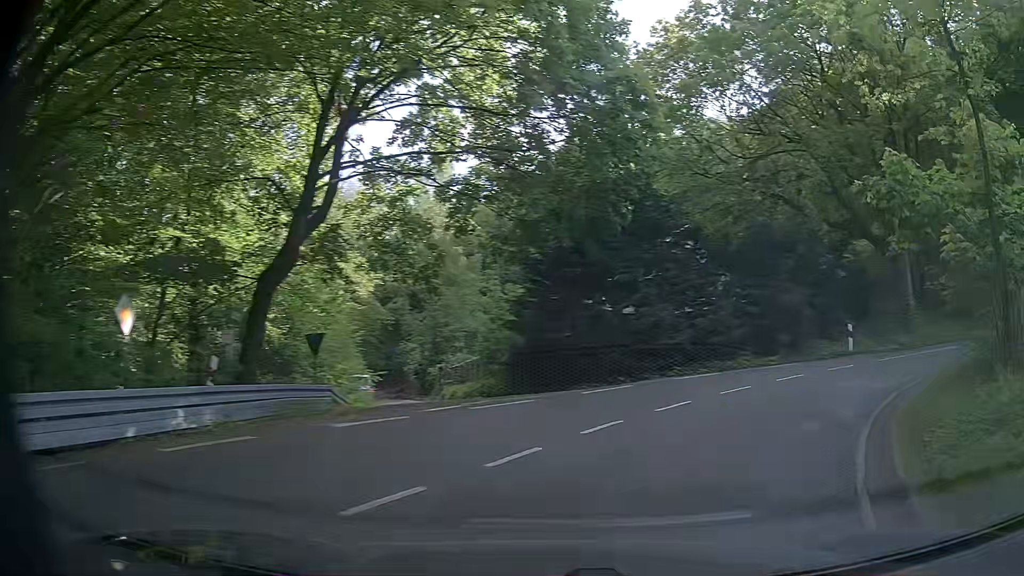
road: secondary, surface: asphalt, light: Day
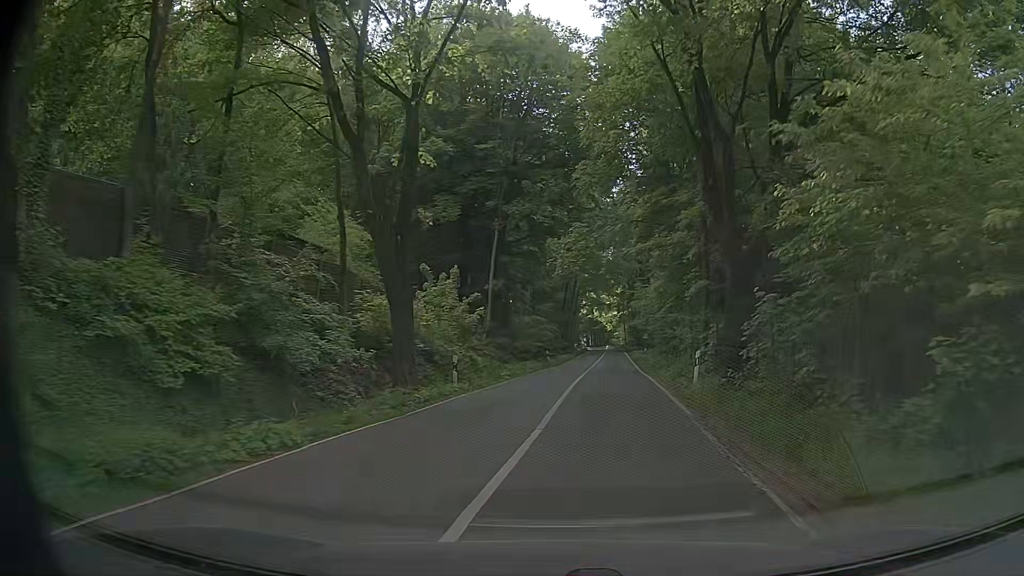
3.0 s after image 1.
(+16.7, +18.9) m; +75°
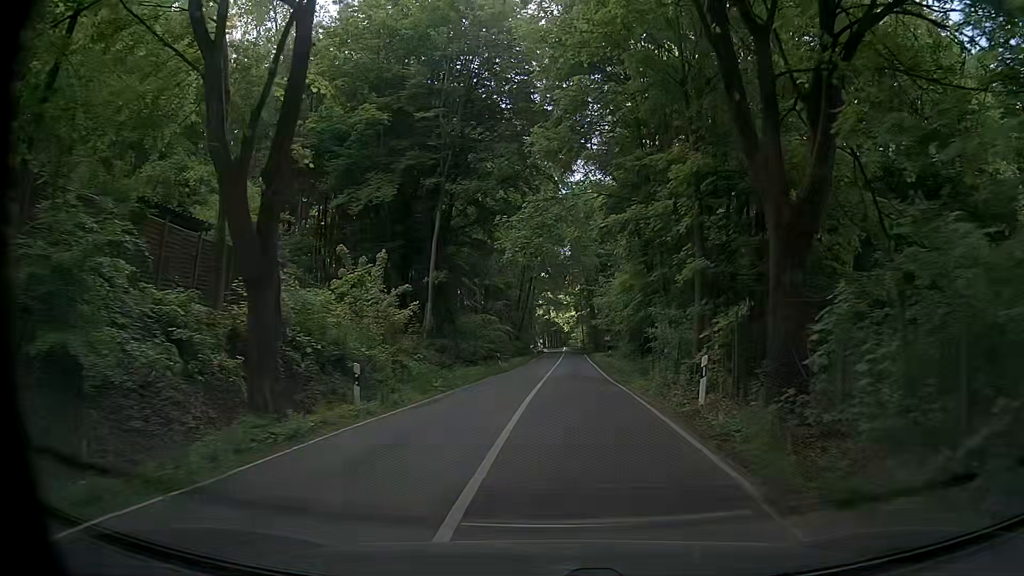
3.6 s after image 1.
(+0.2, +6.3) m; +4°
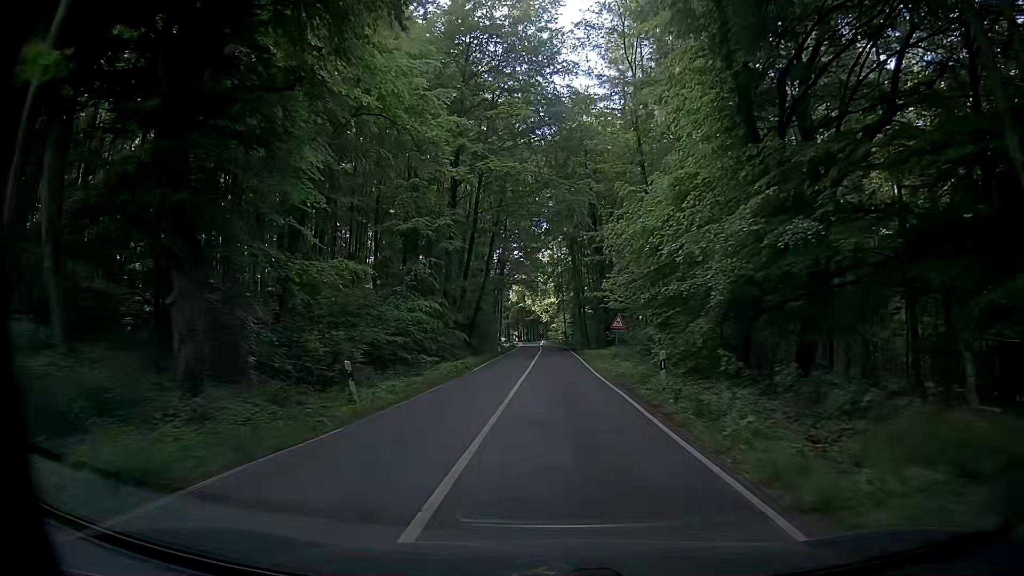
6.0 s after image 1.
(+1.0, +29.4) m; +2°
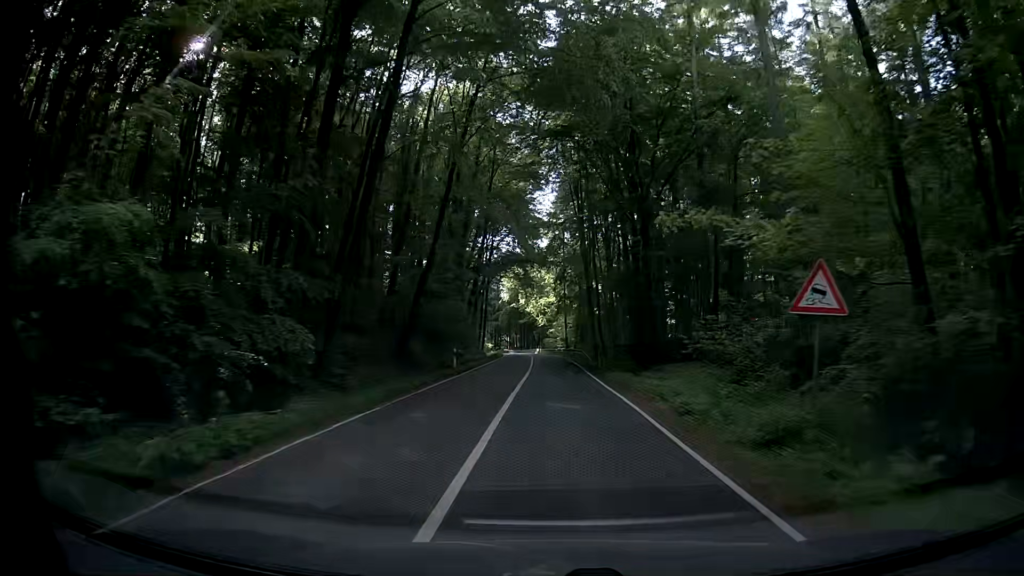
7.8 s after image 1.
(+0.1, +26.8) m; +1°
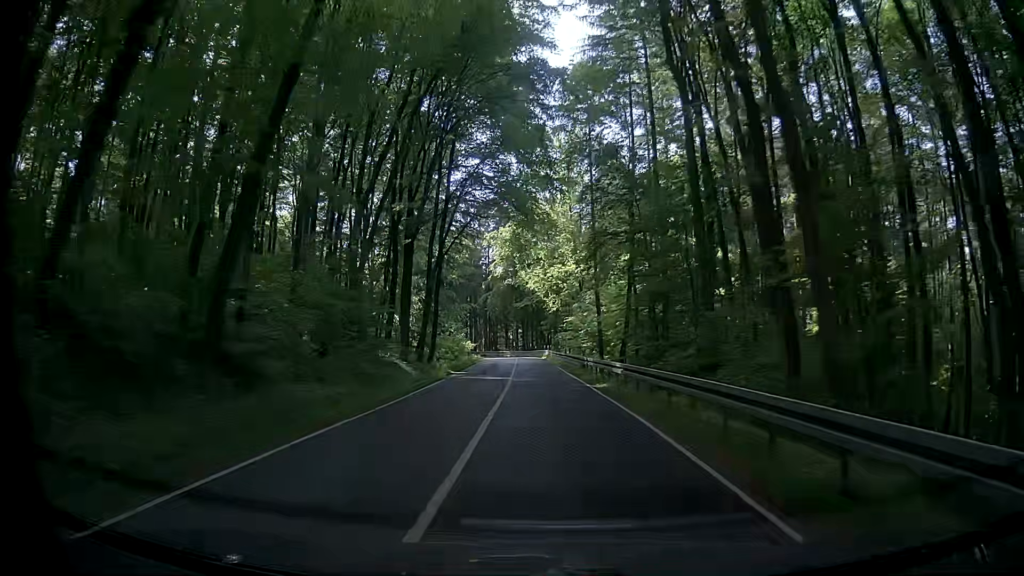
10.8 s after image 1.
(-1.0, +49.7) m; -1°
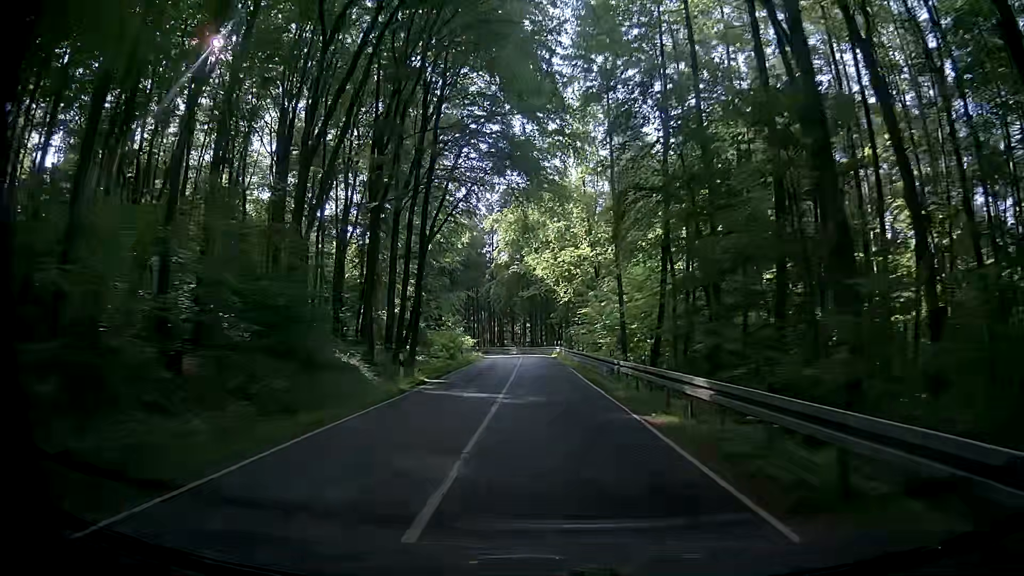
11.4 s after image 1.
(-0.2, +10.1) m; -1°
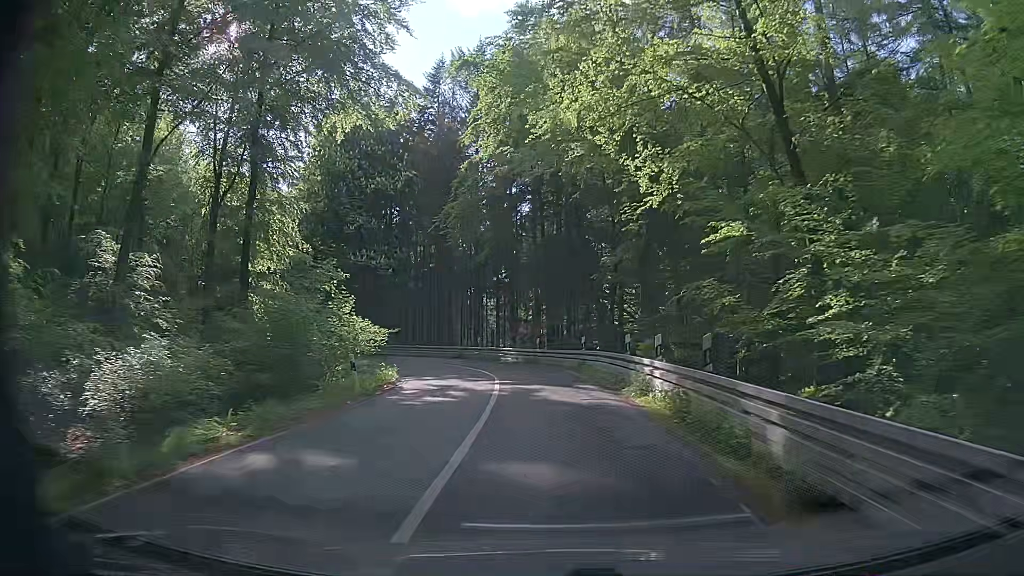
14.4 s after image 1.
(-0.9, +45.2) m; -2°
